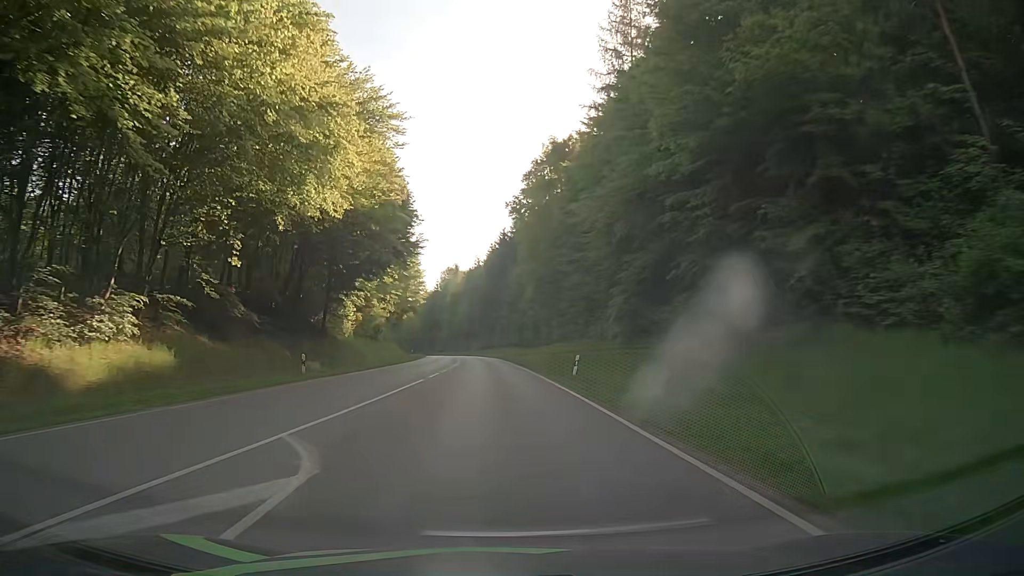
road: secondary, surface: asphalt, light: Day
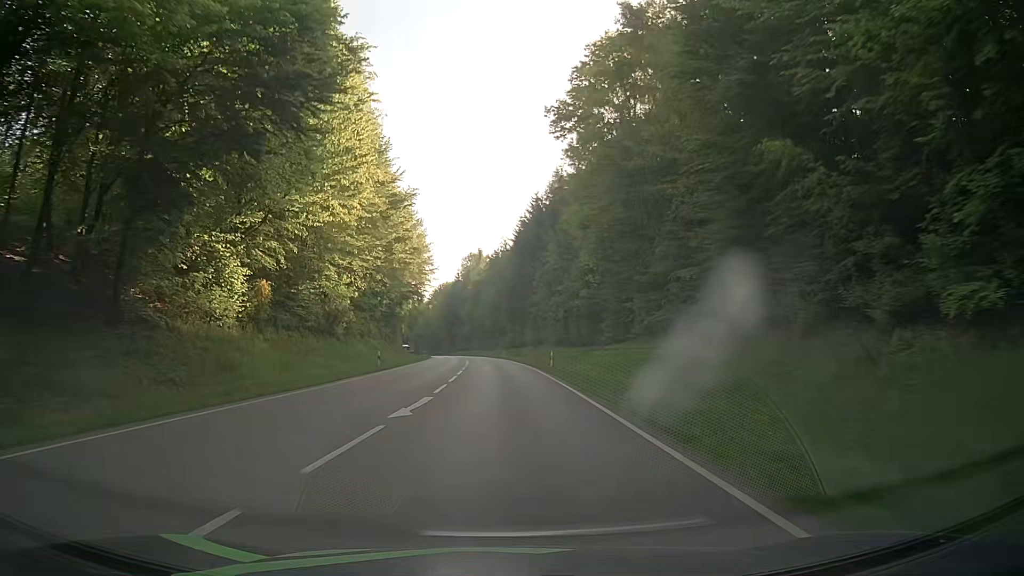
(-1.0, +32.5) m; -3°
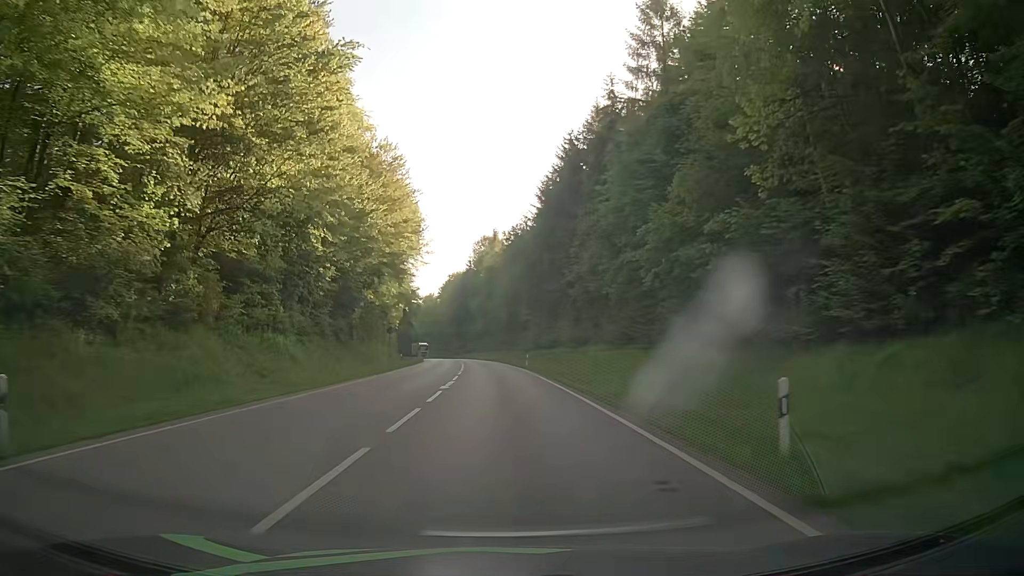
(-0.3, +32.5) m; -1°
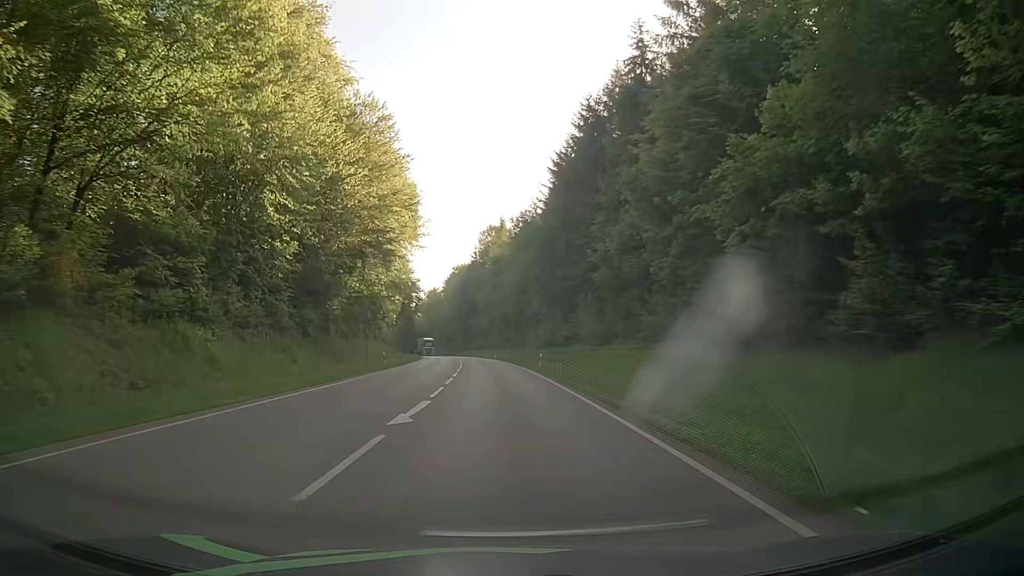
(-0.1, +10.8) m; 0°
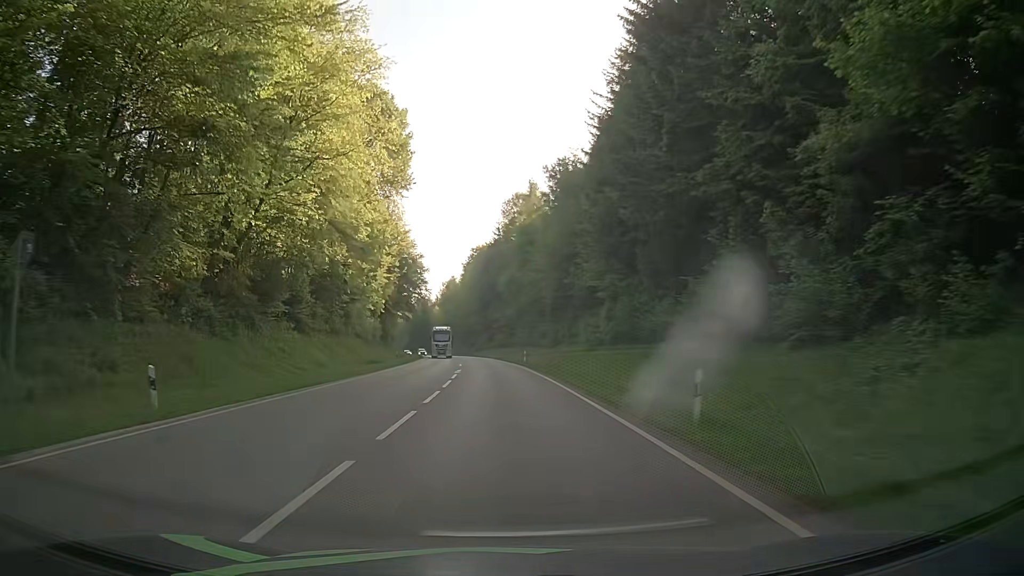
(-0.7, +32.4) m; -3°
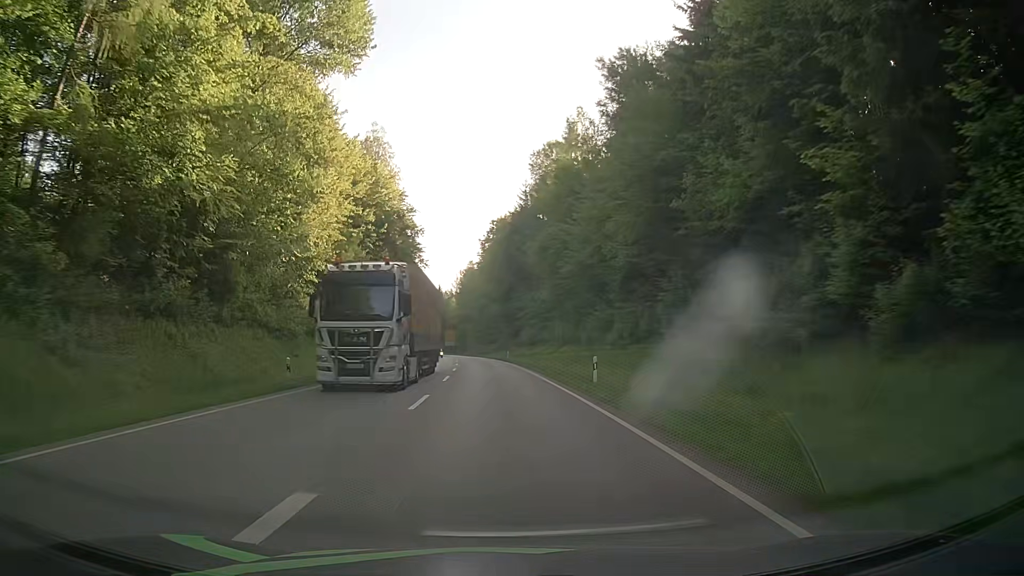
(-0.4, +32.4) m; -2°
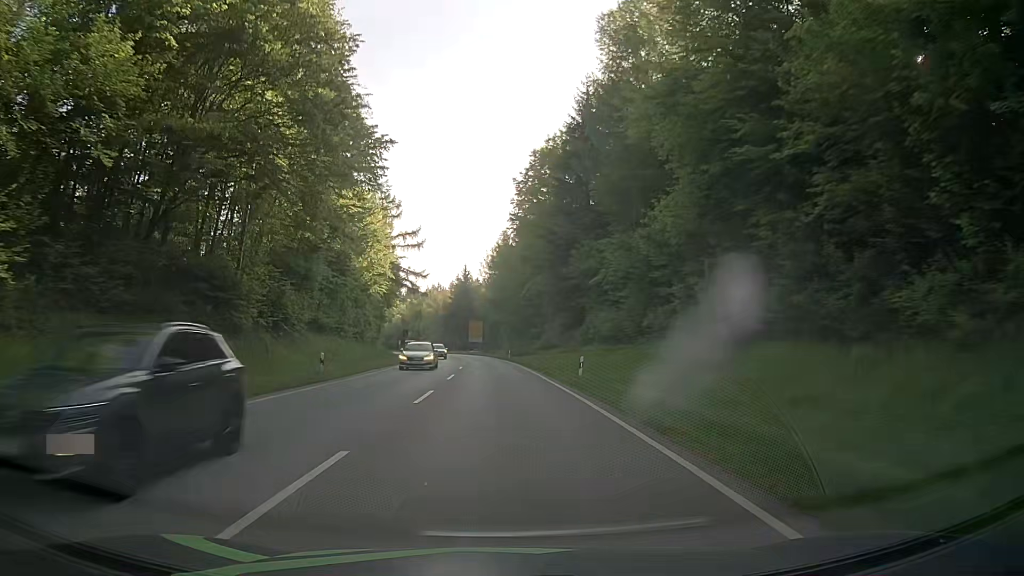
(-1.0, +43.2) m; -3°
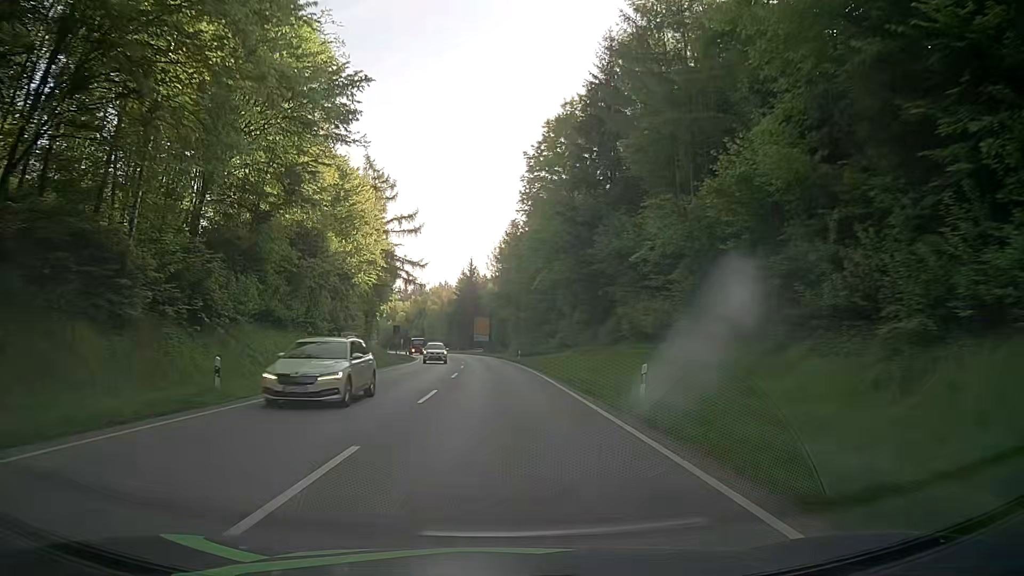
(-0.1, +10.8) m; -1°
(0, +10) (0, +20) (-1, +30) (-1, +40) (-2, +50) (-2, +60) (-3, +70) (-5, +80) (-6, +90) (-8, +100) m
